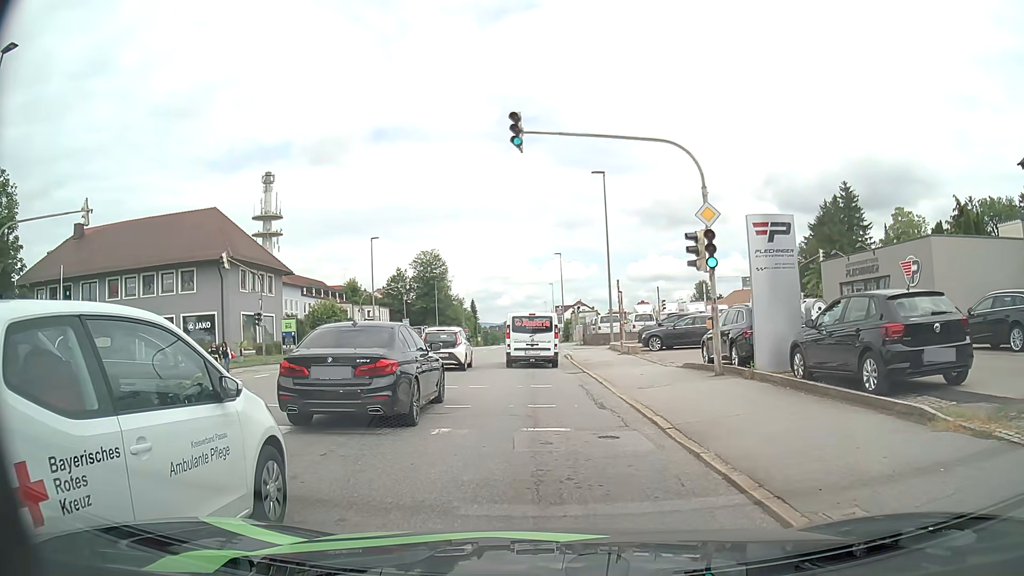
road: tertiary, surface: asphalt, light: Day
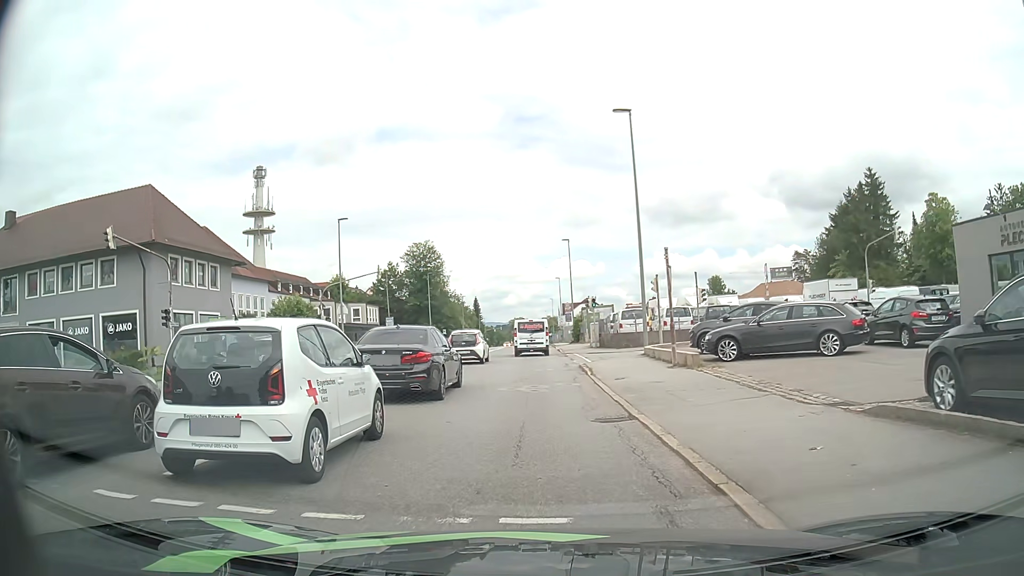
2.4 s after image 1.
(-0.3, +11.3) m; -2°
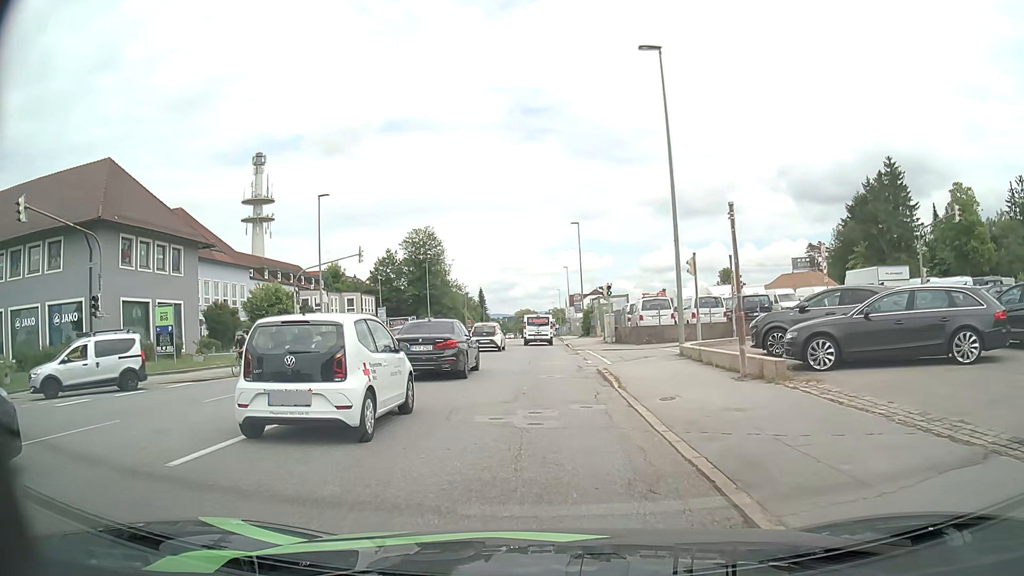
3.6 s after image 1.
(0.0, +6.0) m; -1°
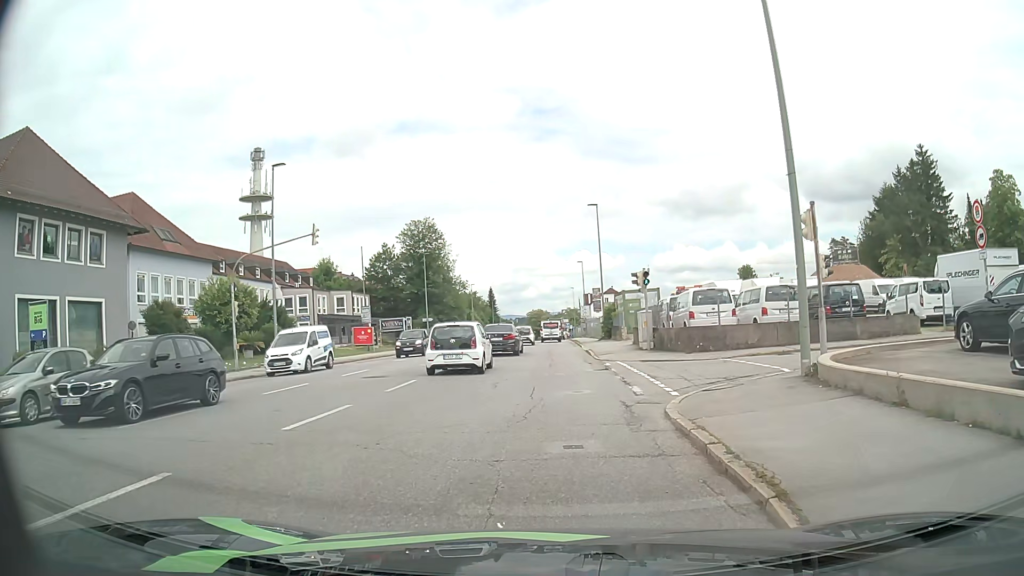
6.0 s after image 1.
(0.0, +9.4) m; 0°
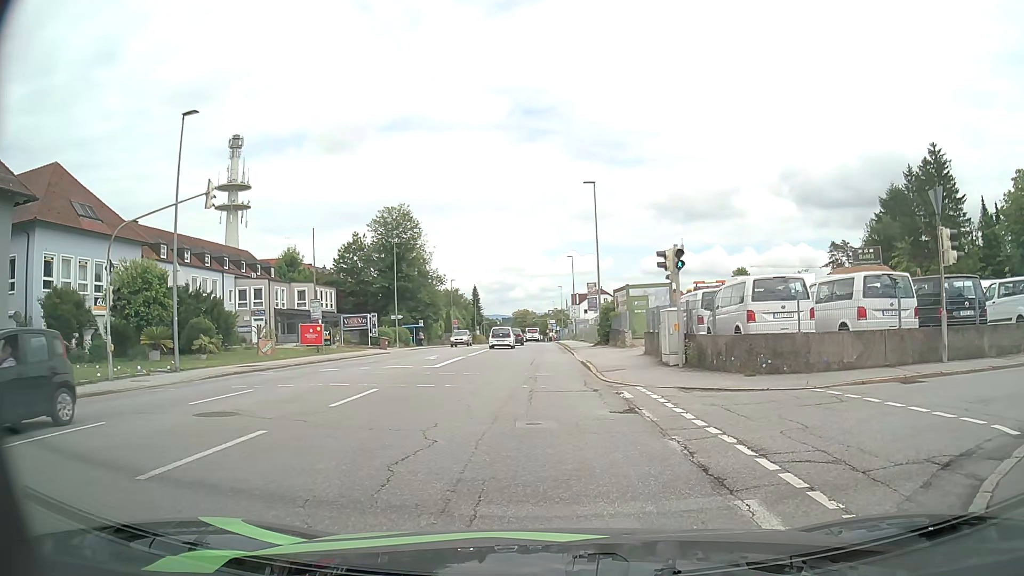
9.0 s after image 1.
(-0.1, +8.8) m; 0°
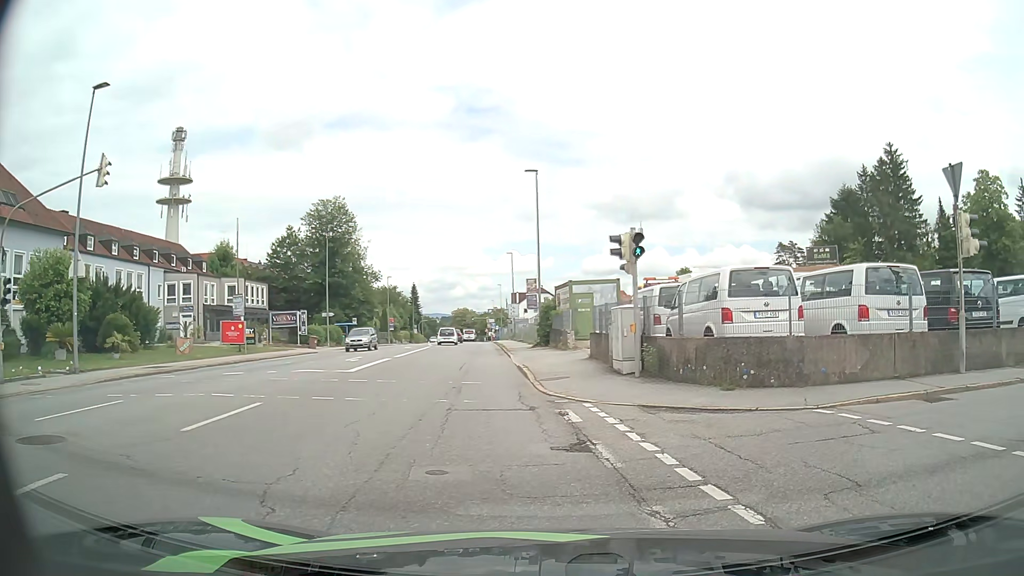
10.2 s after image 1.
(+0.1, +3.1) m; +6°
